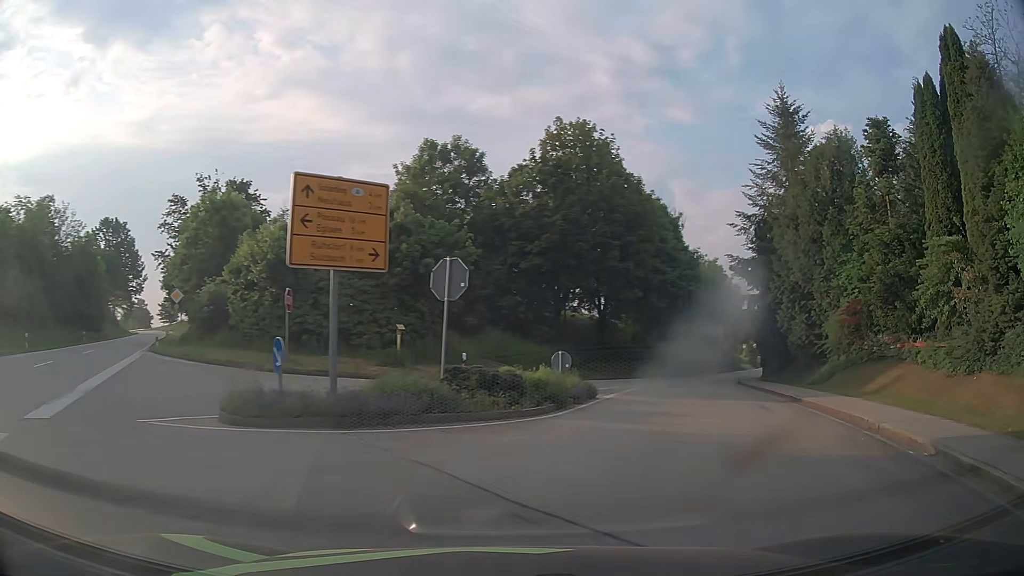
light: Day
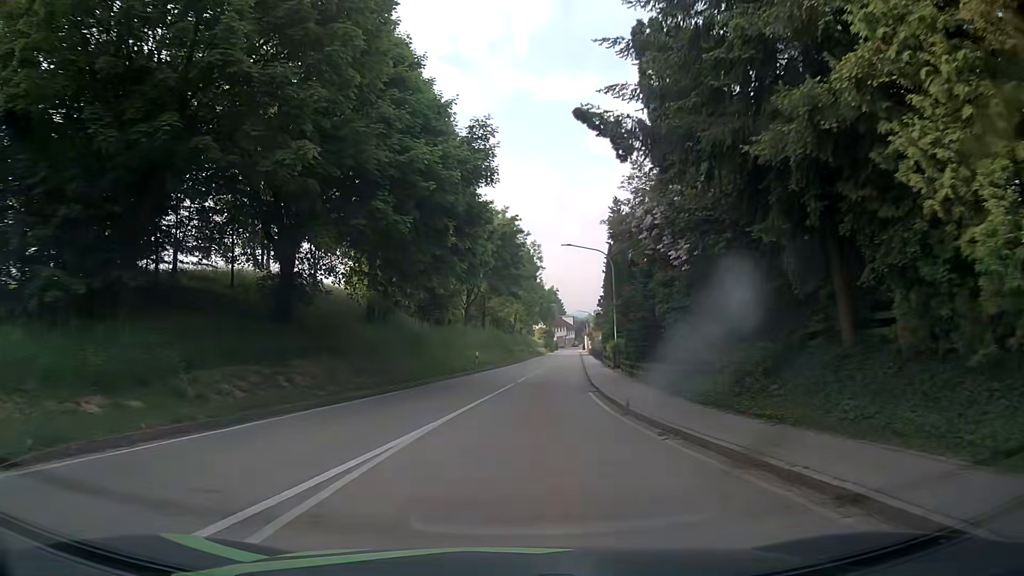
(+6.9, +26.4) m; +19°
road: tertiary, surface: asphalt
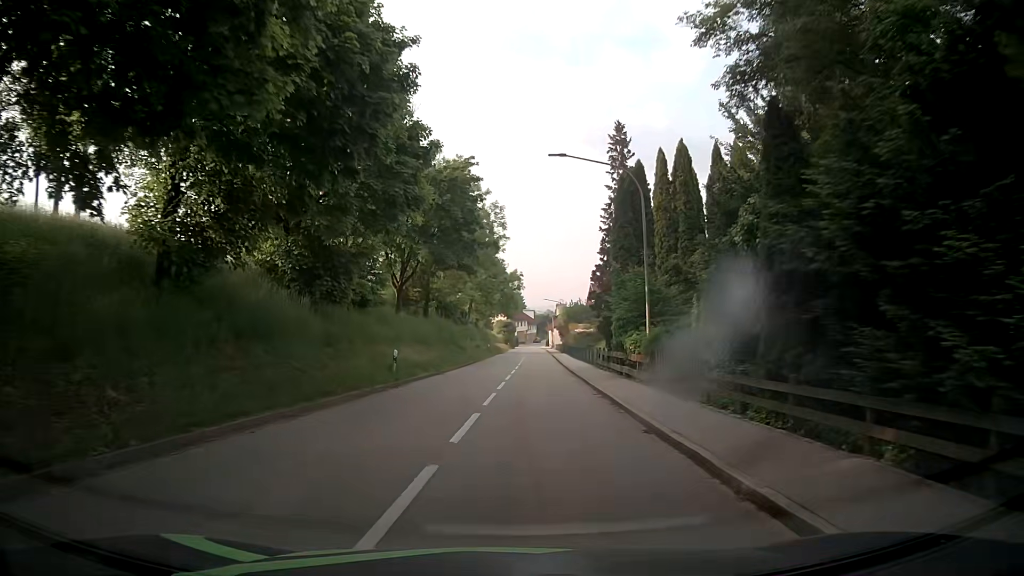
(+0.4, +18.8) m; +3°
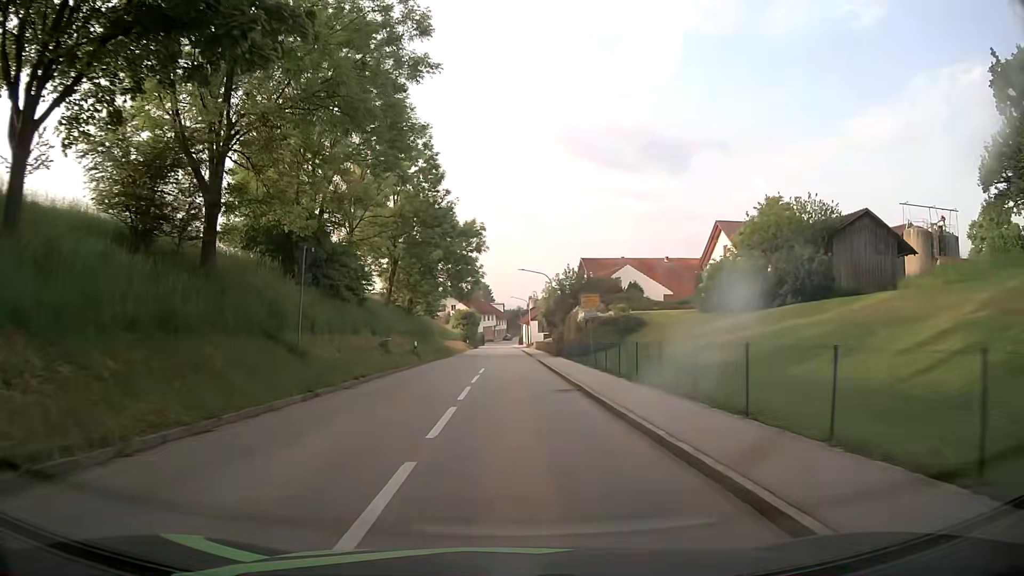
(+1.7, +36.6) m; +4°
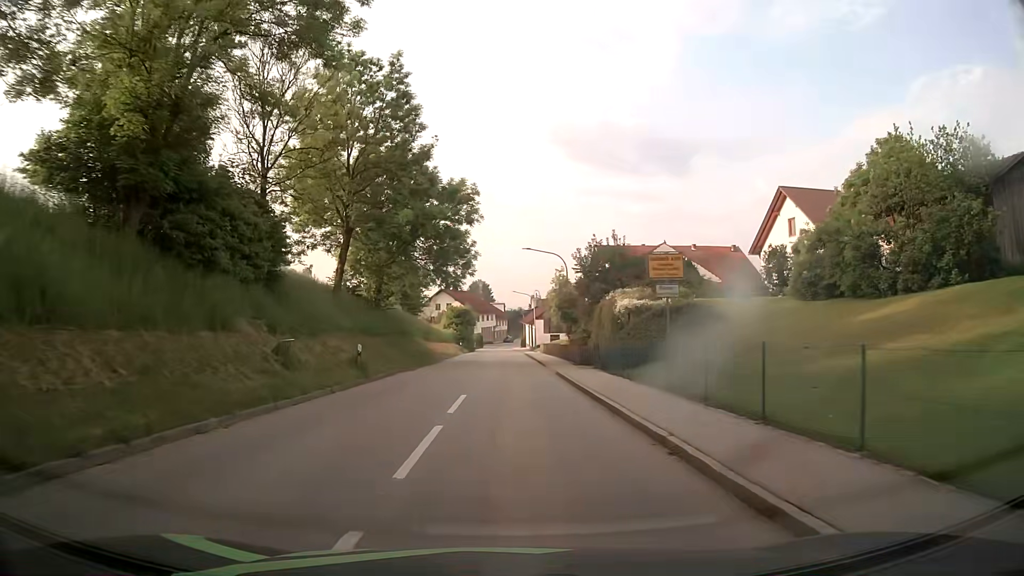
(-0.1, +14.7) m; -1°
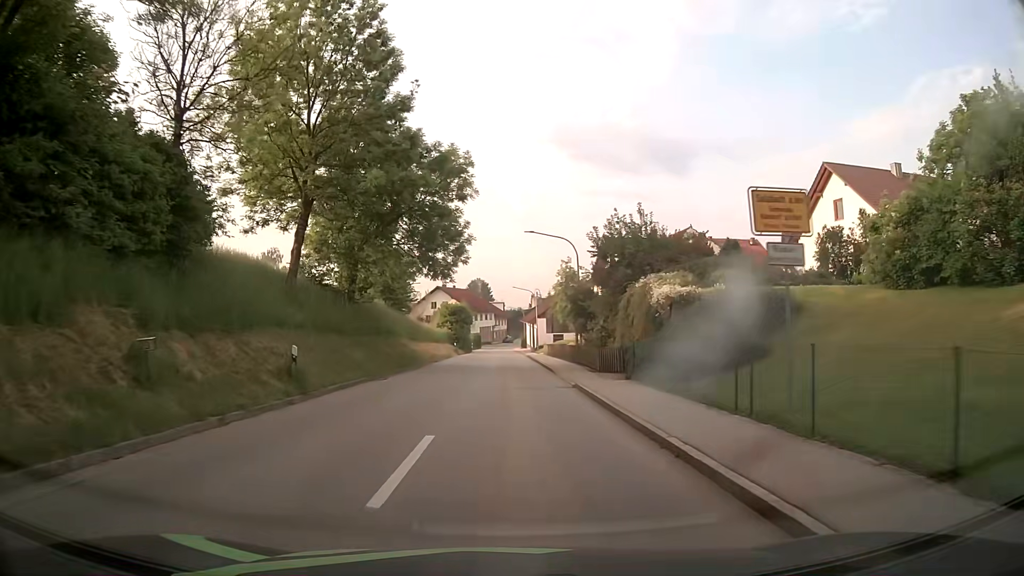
(0.0, +7.2) m; +1°
(0, +10) (0, +20) (0, +30) (0, +40) (-1, +50) (-1, +60) (-1, +70) (-1, +80) (-1, +90) (-2, +100) m
